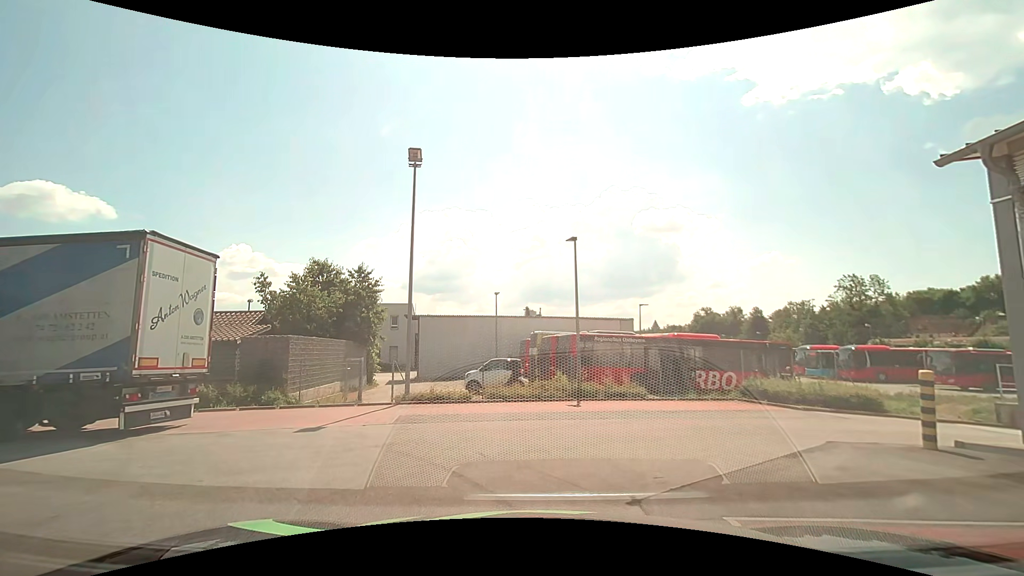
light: Day
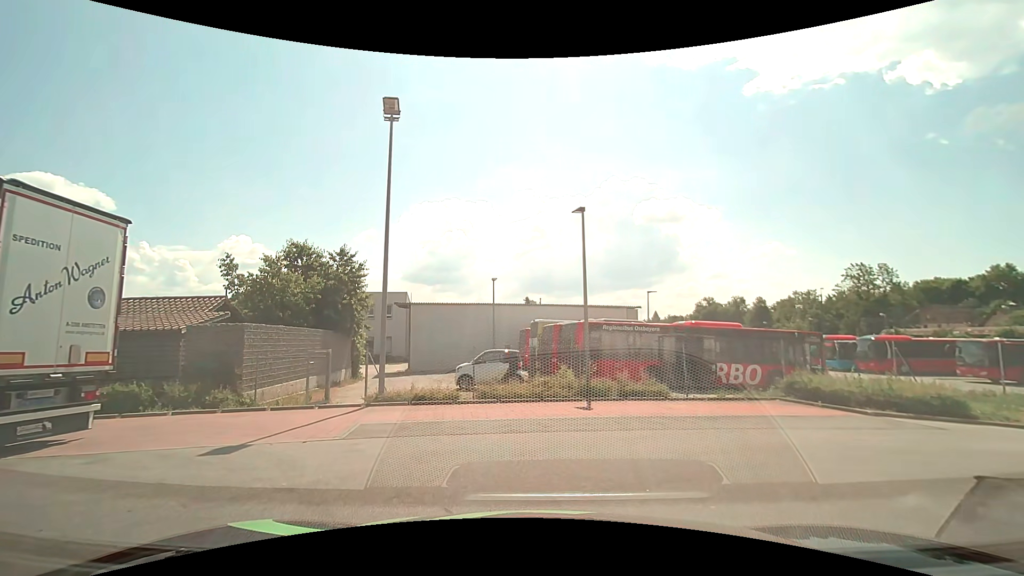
(0.0, +2.7) m; +1°
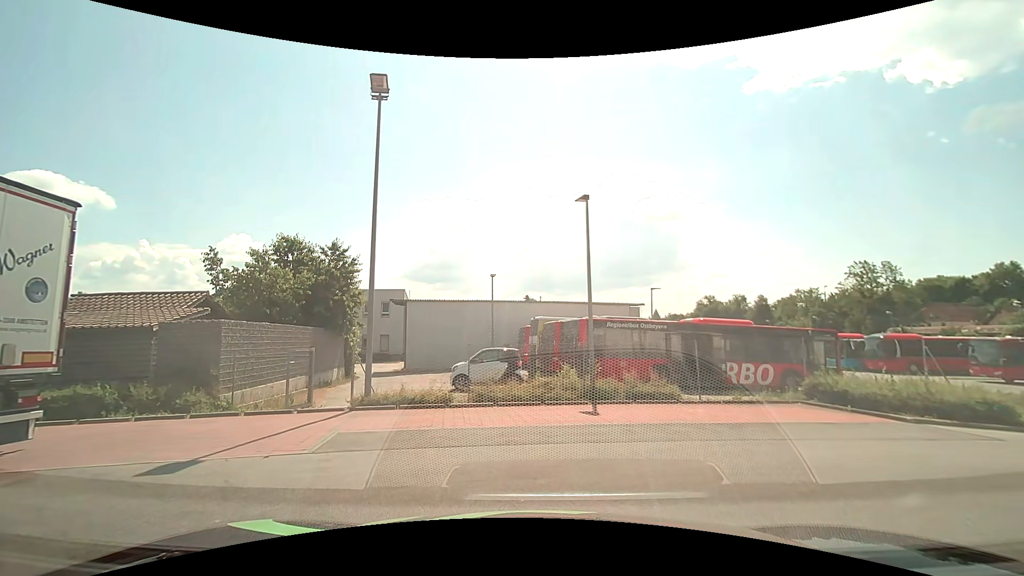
(0.0, +1.1) m; 0°
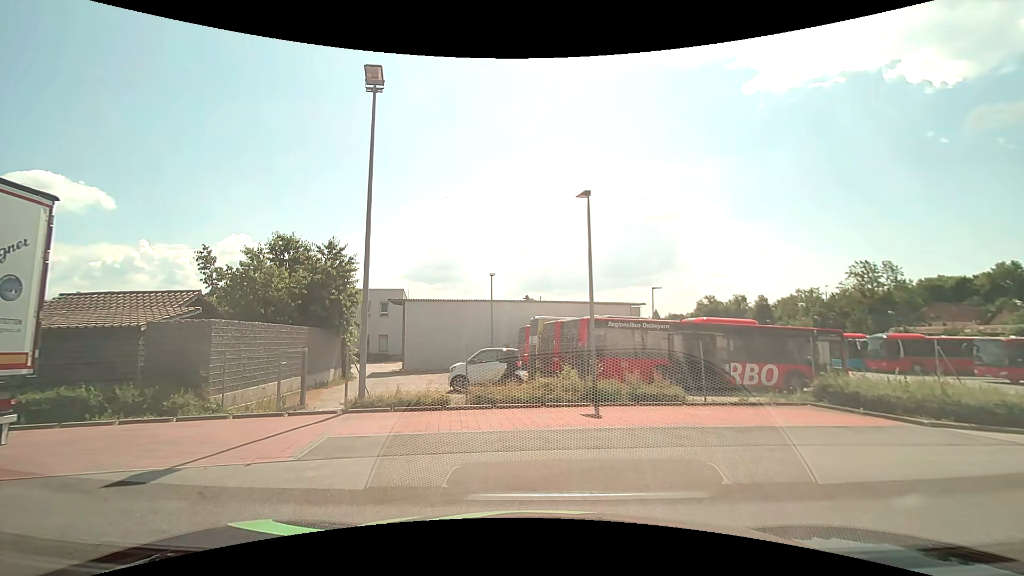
(0.0, +0.4) m; 0°
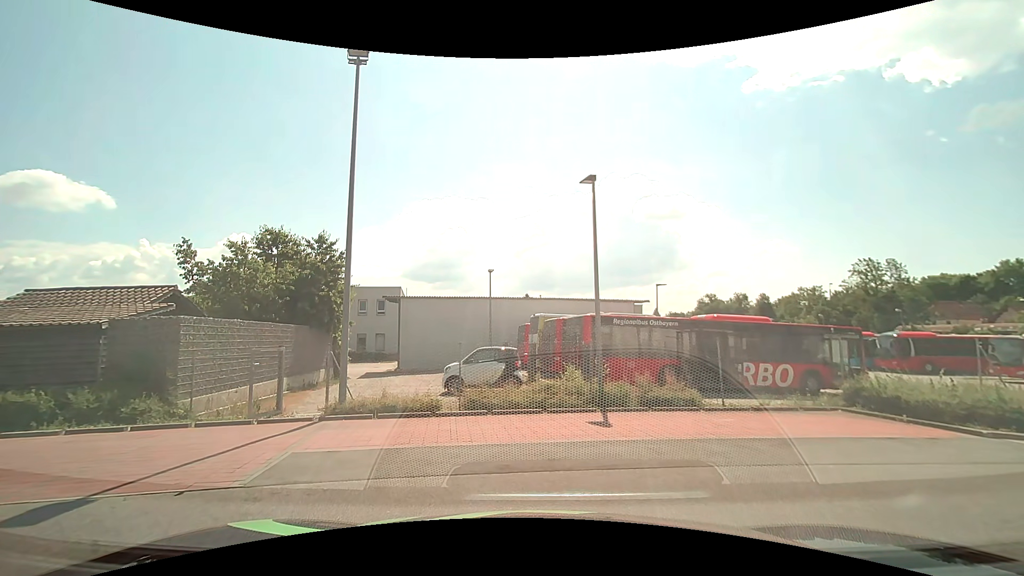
(0.0, +1.2) m; 0°
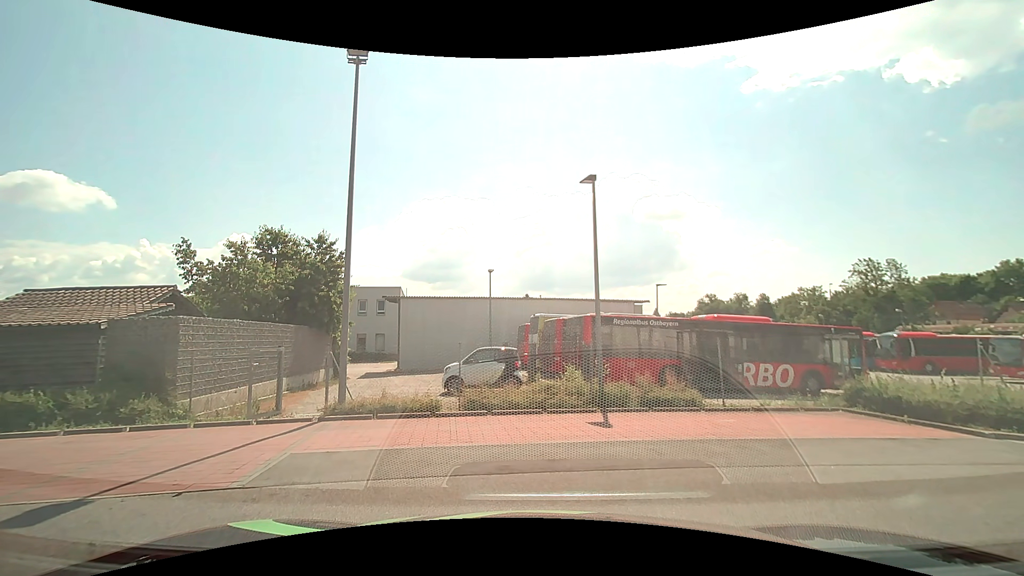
(0.0, +0.1) m; 0°
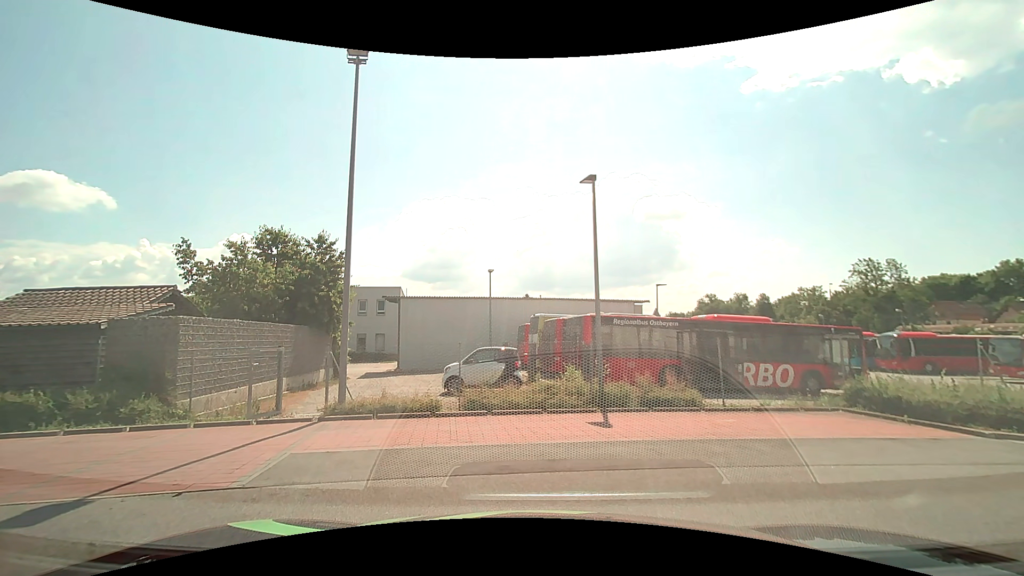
(0.0, 0.0) m; 0°
